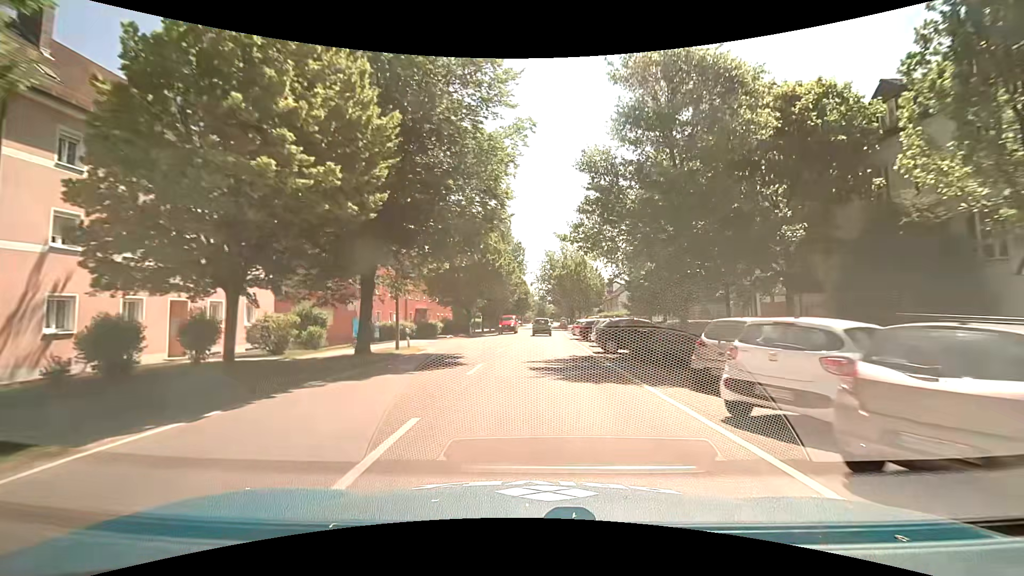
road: tertiary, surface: asphalt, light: Day
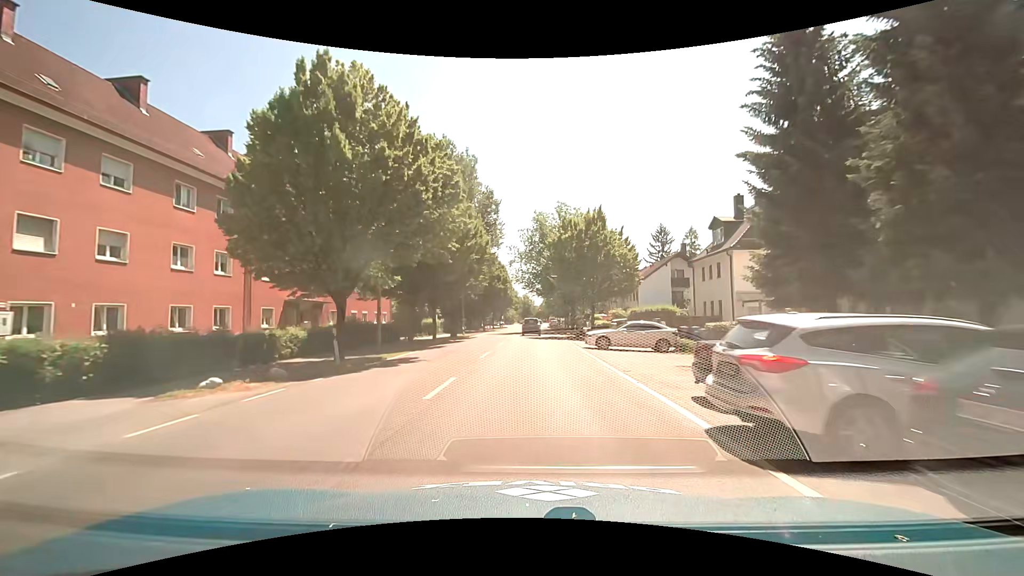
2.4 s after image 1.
(+0.3, +30.7) m; +2°
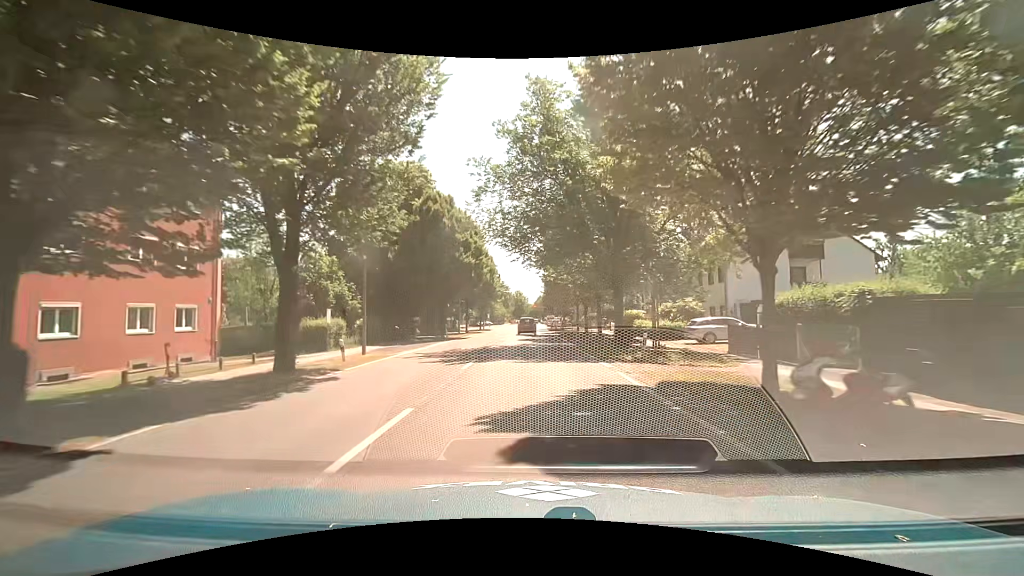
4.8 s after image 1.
(+0.1, +31.3) m; 0°
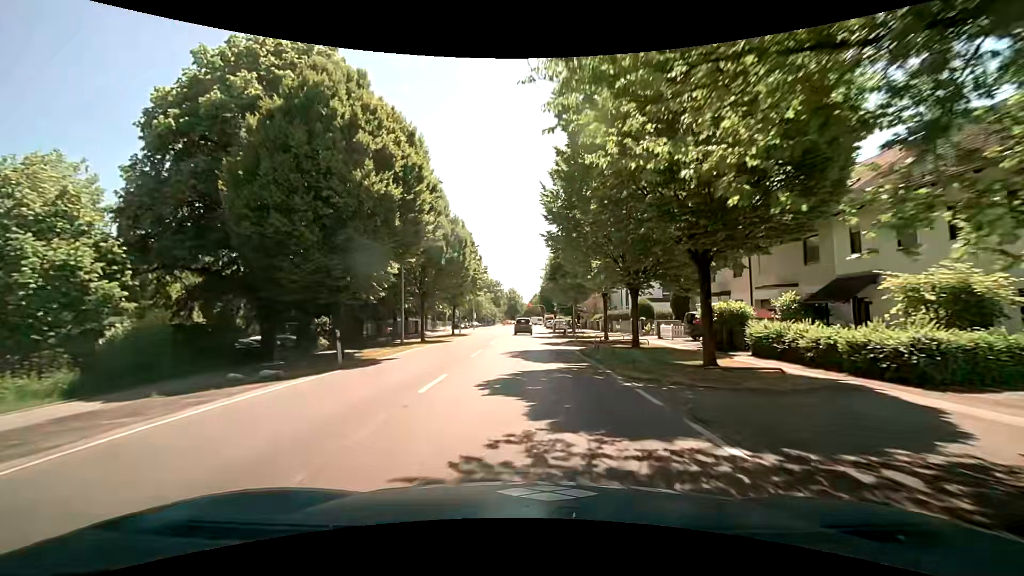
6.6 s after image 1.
(+0.2, +22.5) m; +1°
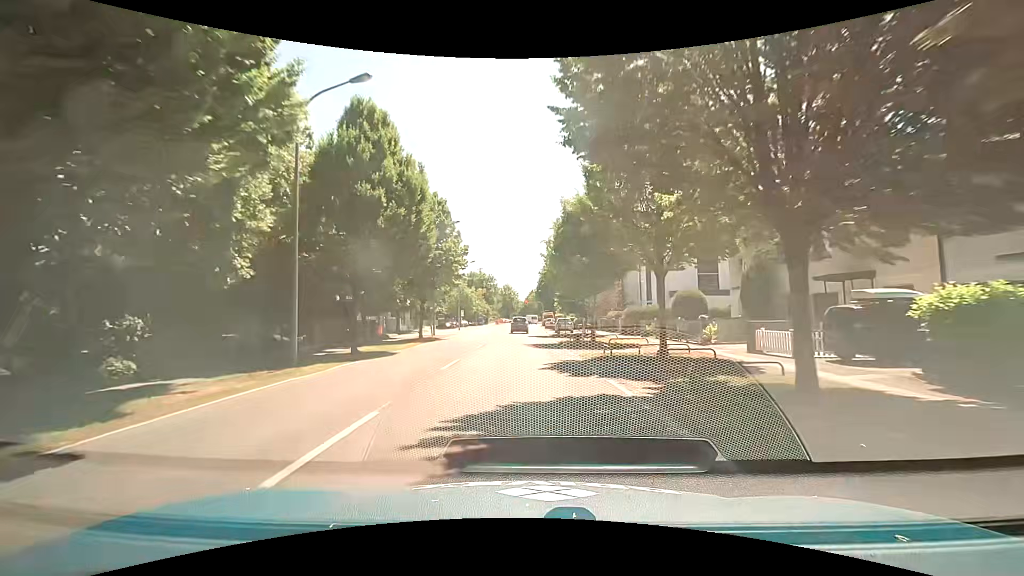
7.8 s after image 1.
(-0.1, +14.0) m; 0°
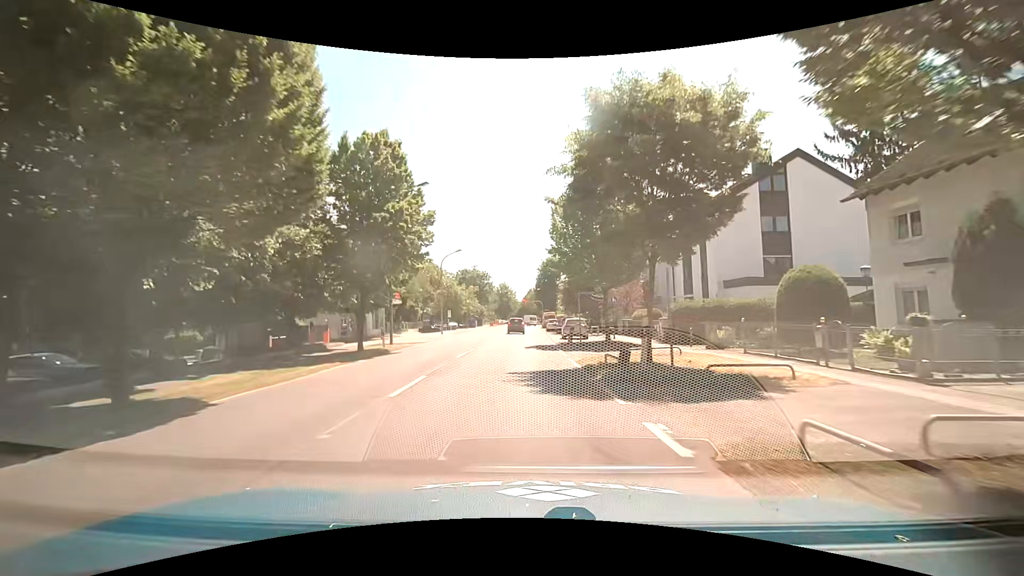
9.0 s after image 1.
(0.0, +13.4) m; 0°
